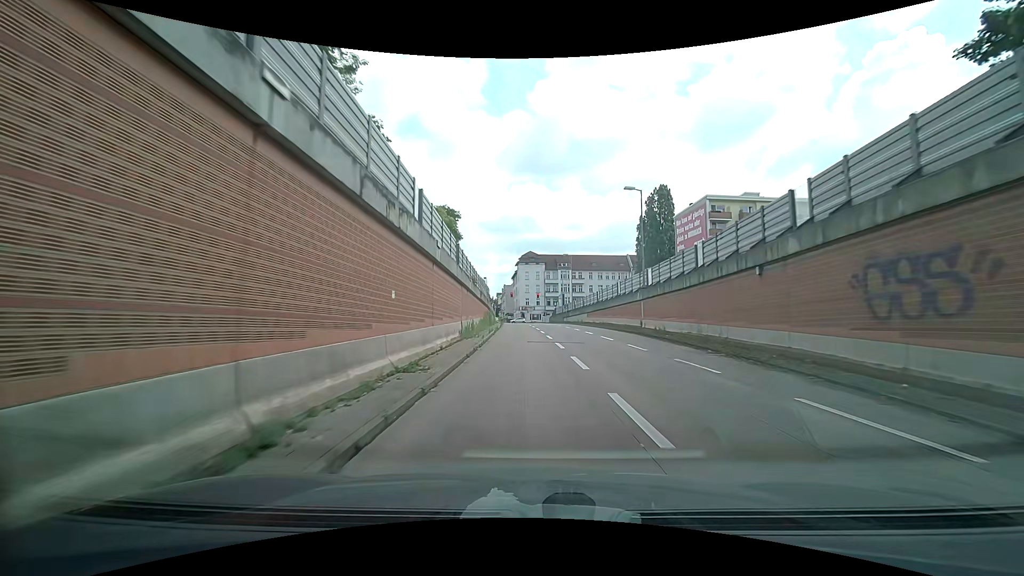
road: motorway_link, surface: asphalt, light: Day
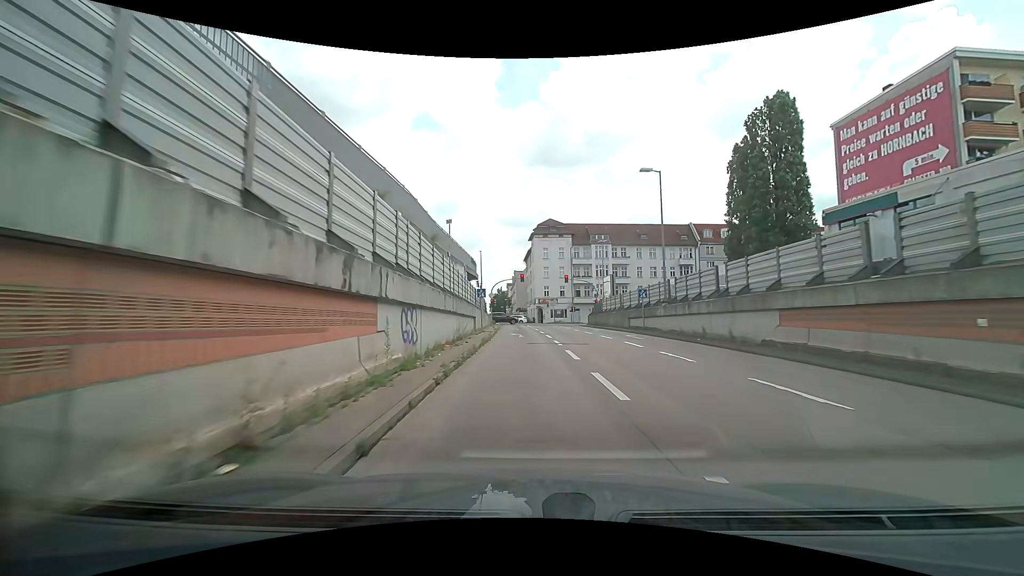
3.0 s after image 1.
(-0.9, +42.6) m; -2°
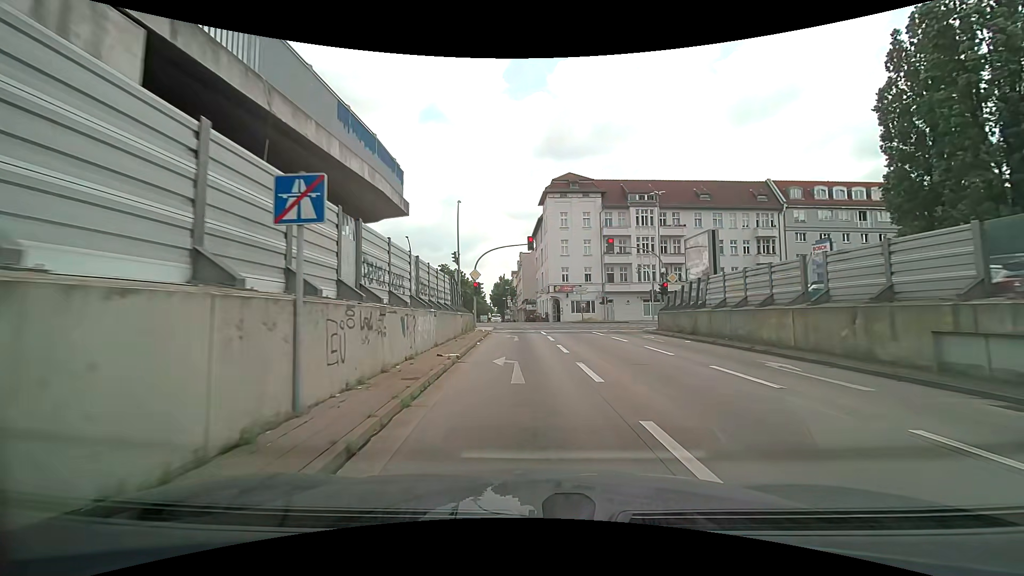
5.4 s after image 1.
(-0.3, +27.8) m; -1°
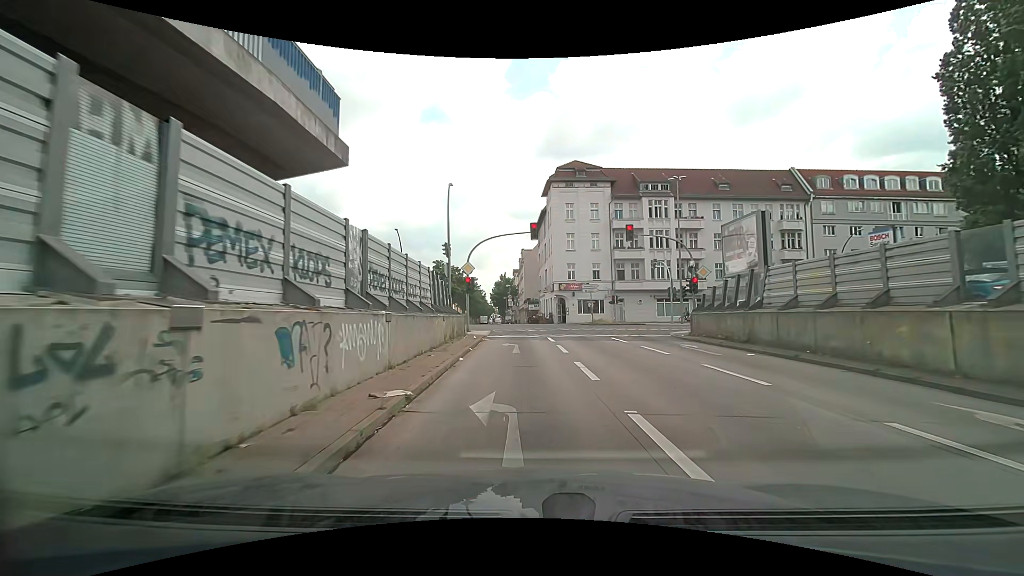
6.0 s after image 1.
(0.0, +5.5) m; -1°
